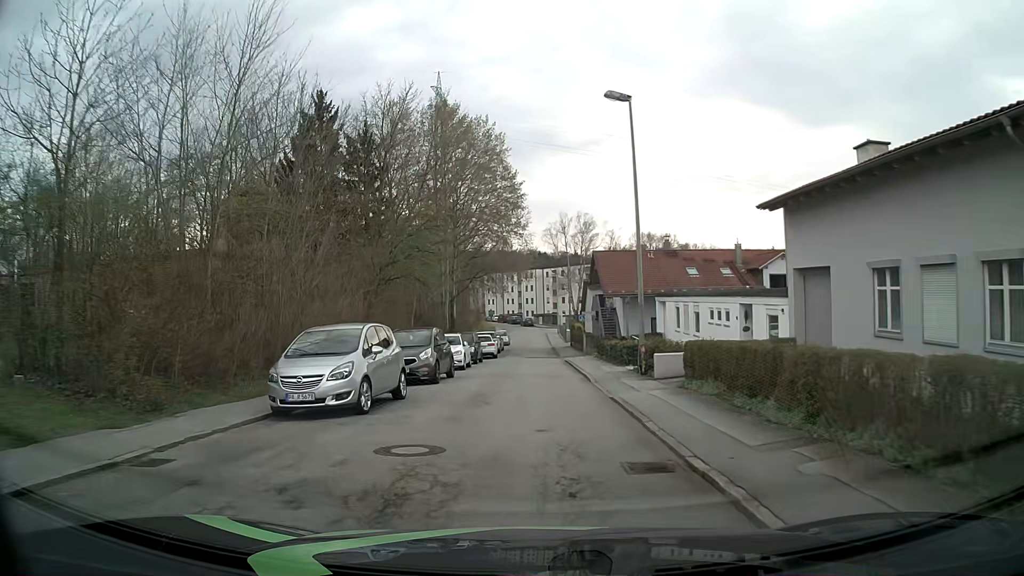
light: Day
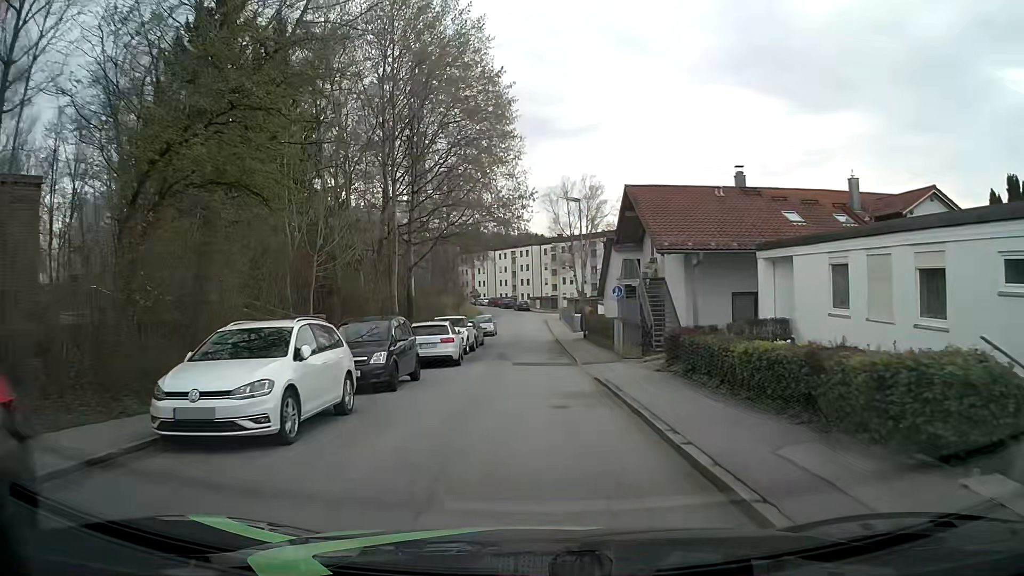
(0.0, +18.7) m; 0°
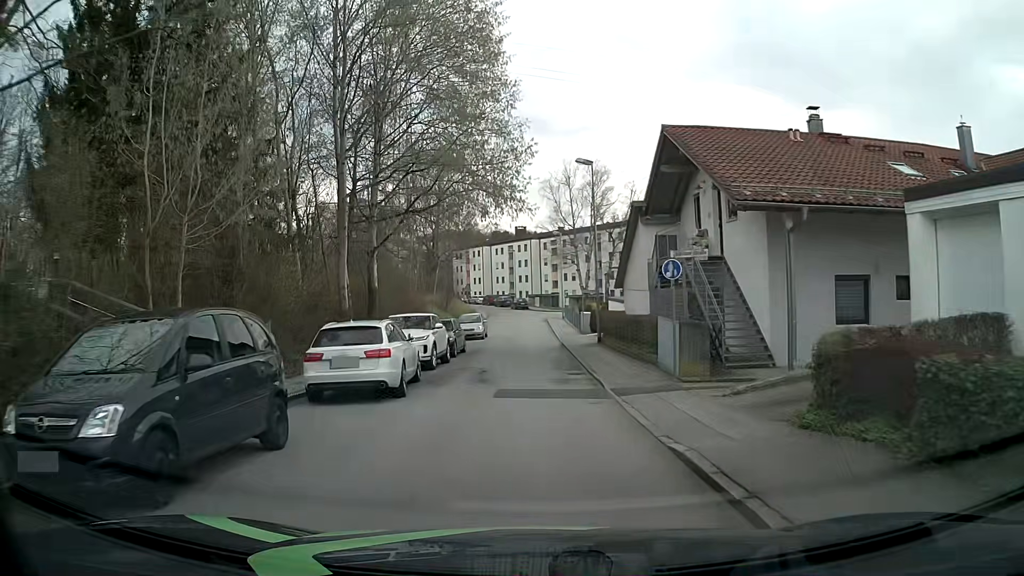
(0.0, +9.2) m; 0°
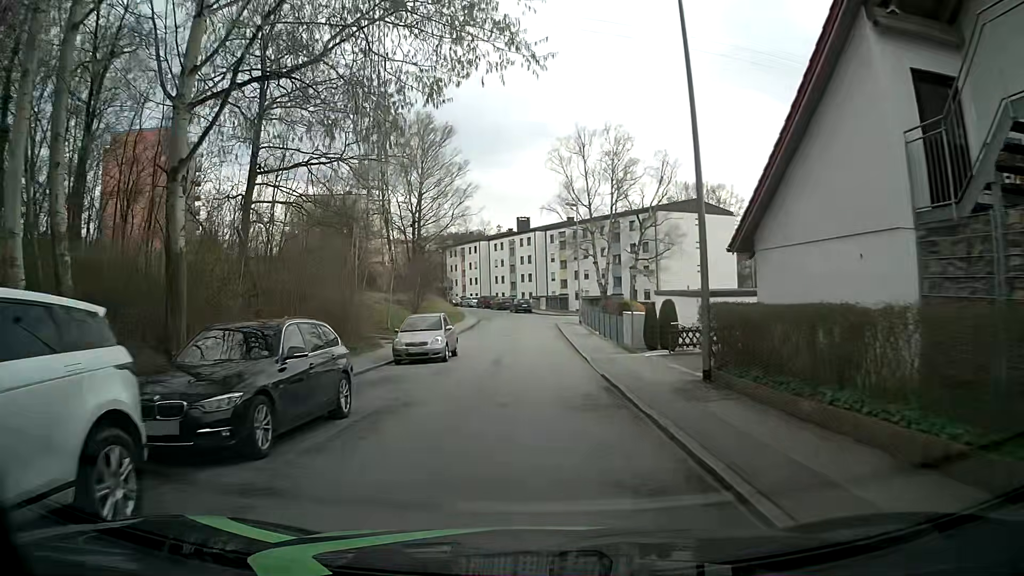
(0.0, +18.0) m; -2°
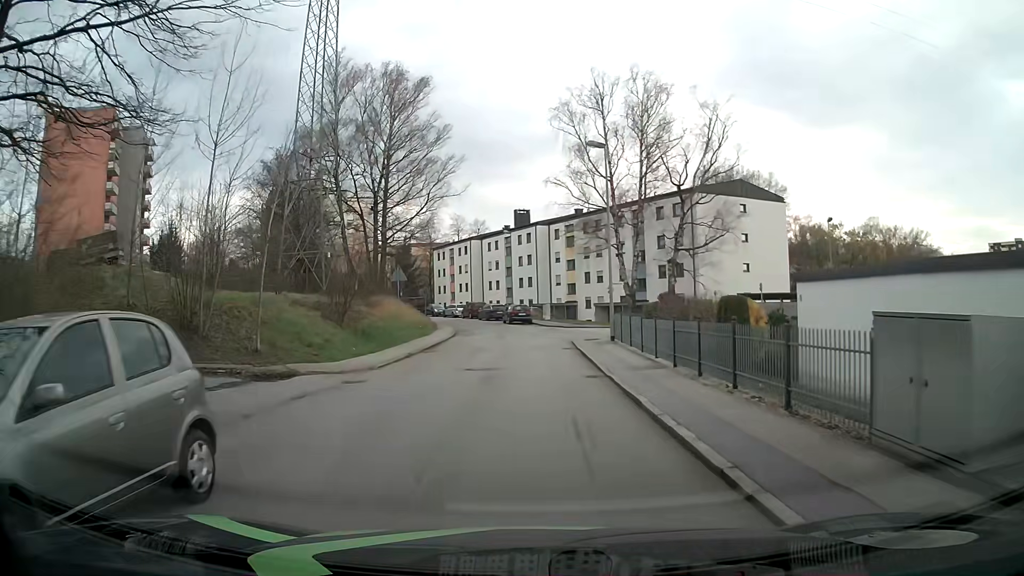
(+0.5, +17.8) m; +2°
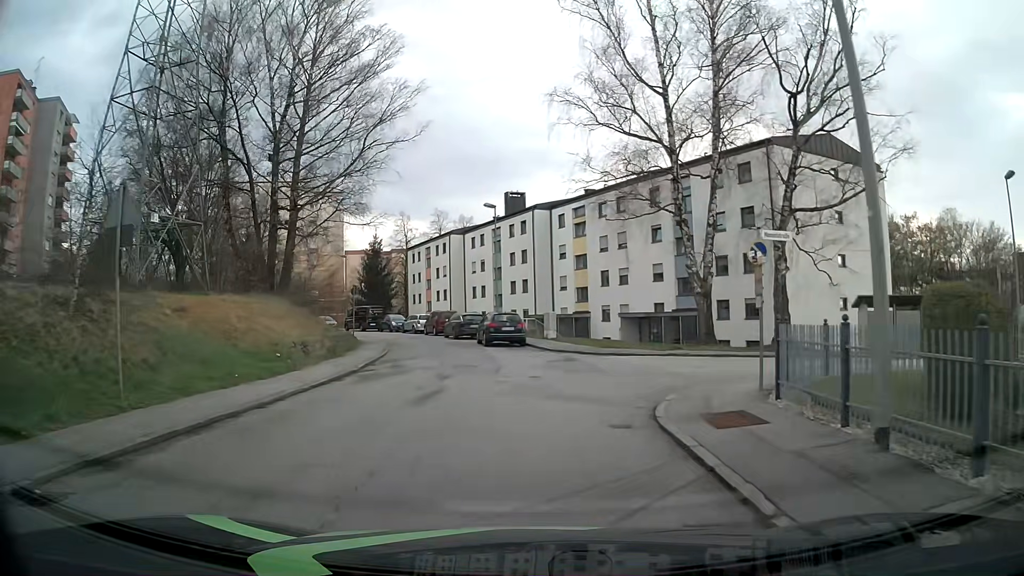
(-0.1, +21.5) m; 0°
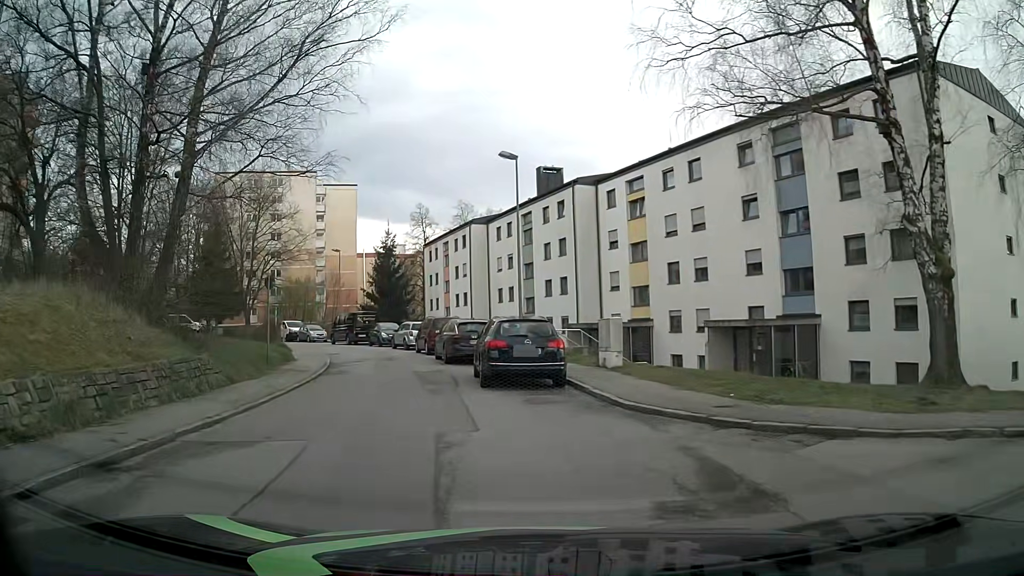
(0.0, +14.8) m; -3°
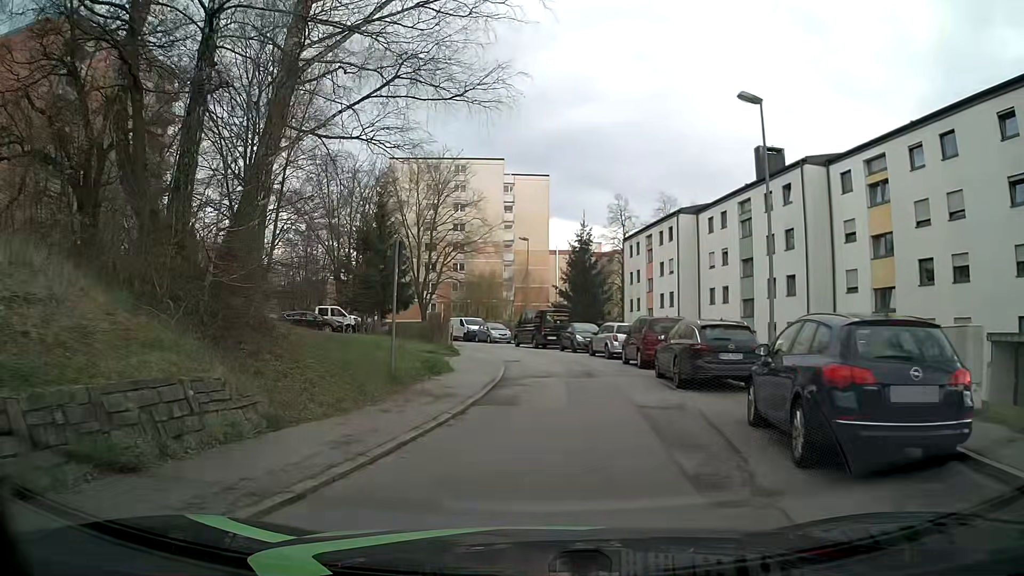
(-1.4, +7.8) m; -17°
(0, +10) (+1, +20) (0, +30) (-2, +40) (-5, +49) (-9, +58) (-14, +67) (-20, +75) (-27, +82) (-34, +90) m
